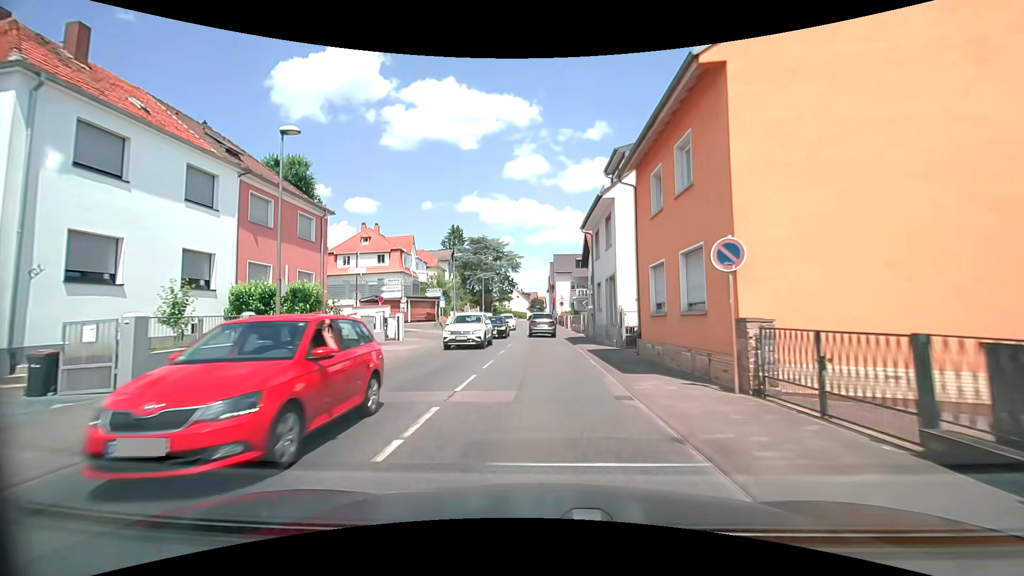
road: secondary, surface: asphalt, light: Day
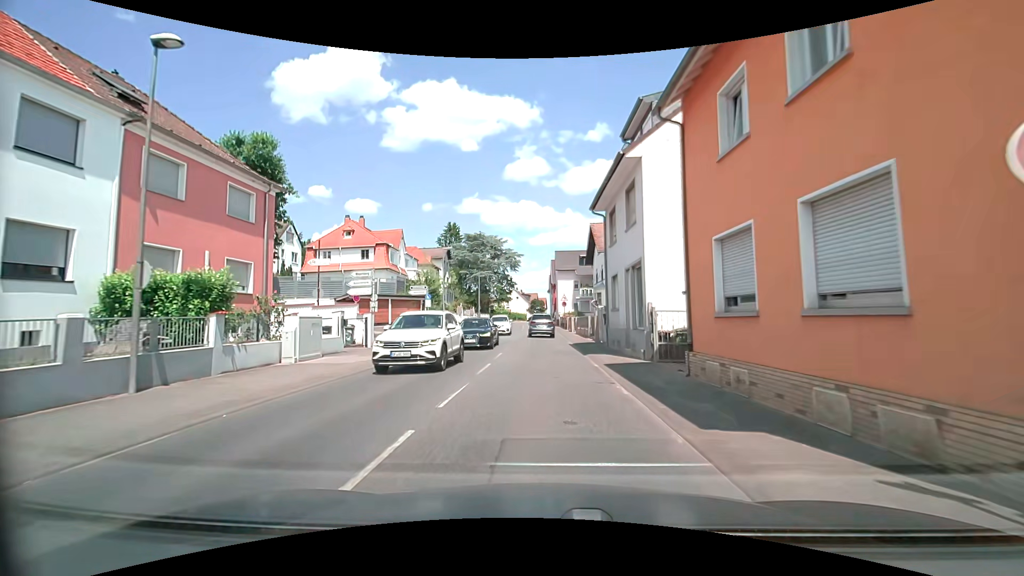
(0.0, +5.8) m; 0°
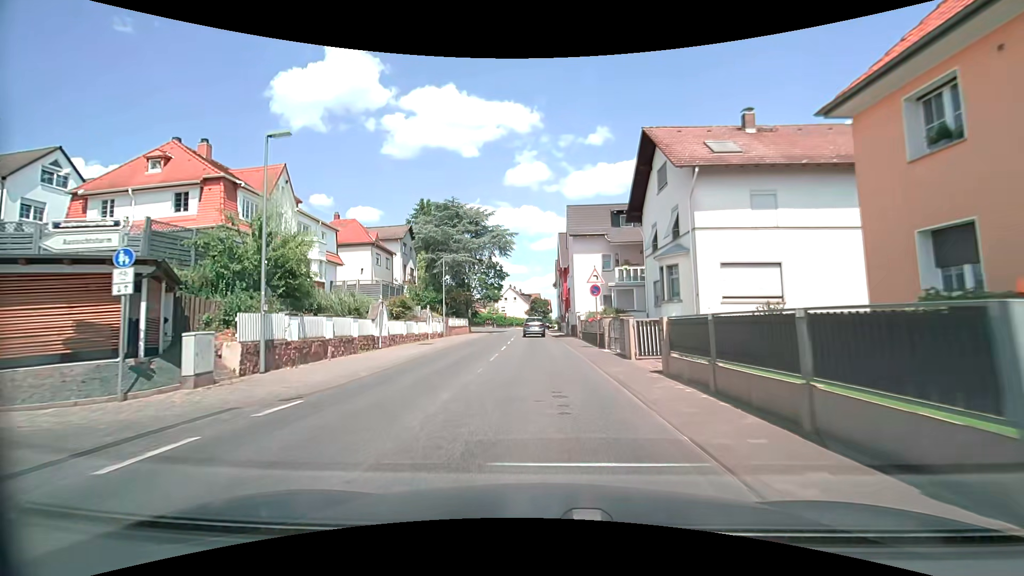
(+0.1, +28.9) m; +1°
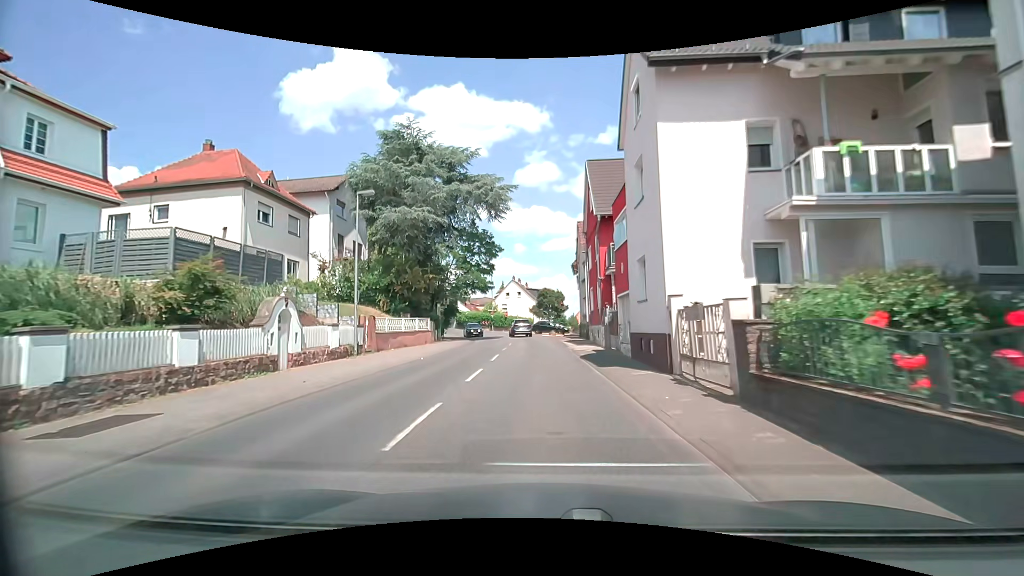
(-0.5, +24.1) m; -2°
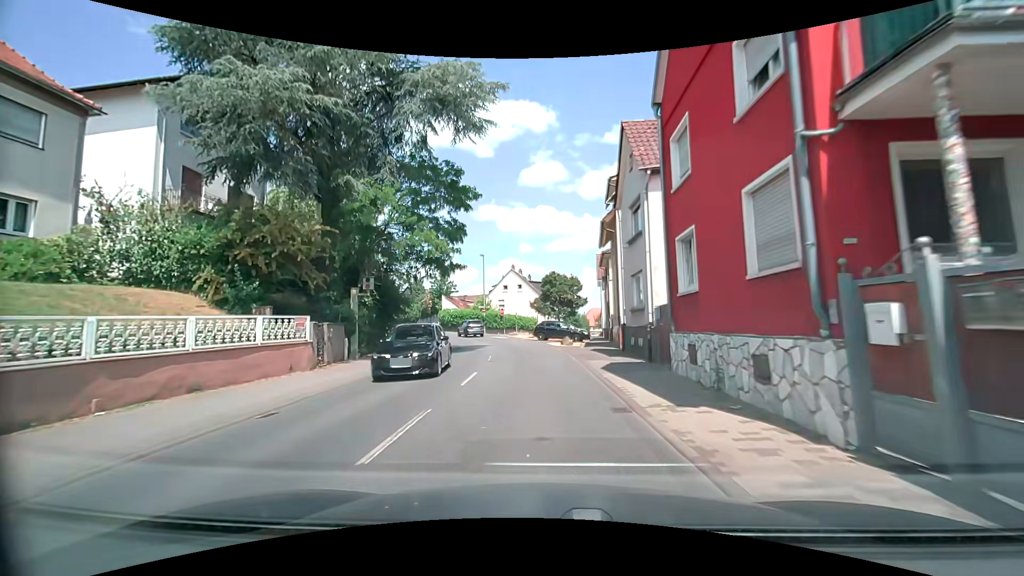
(-0.1, +18.9) m; 0°
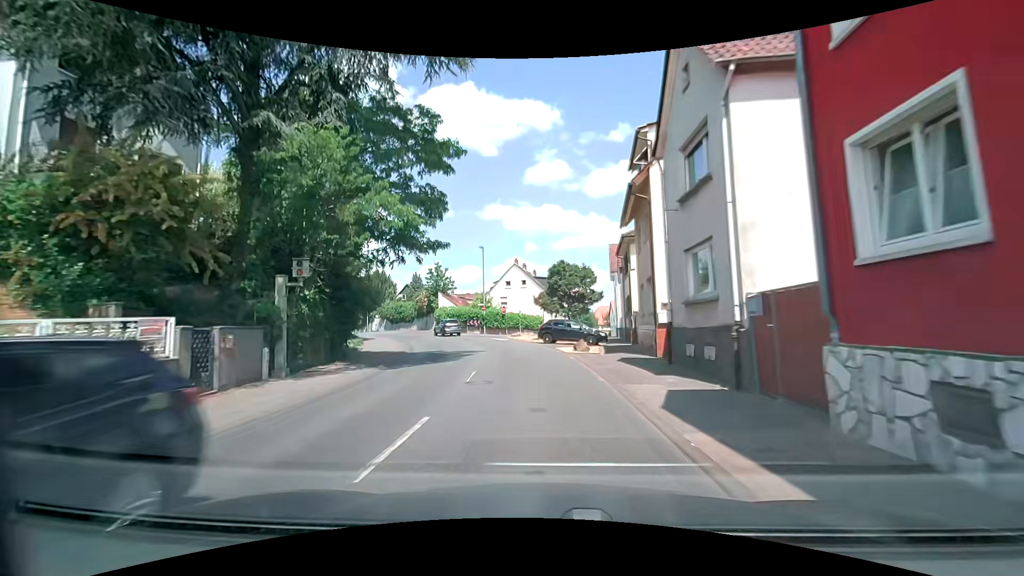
(-0.1, +6.4) m; -2°
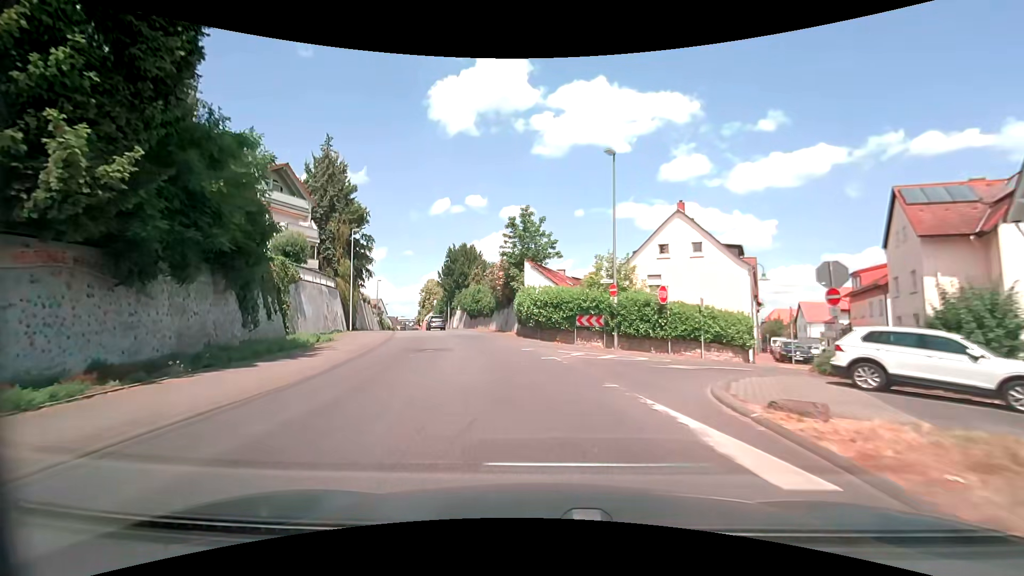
(-2.9, +32.3) m; -14°
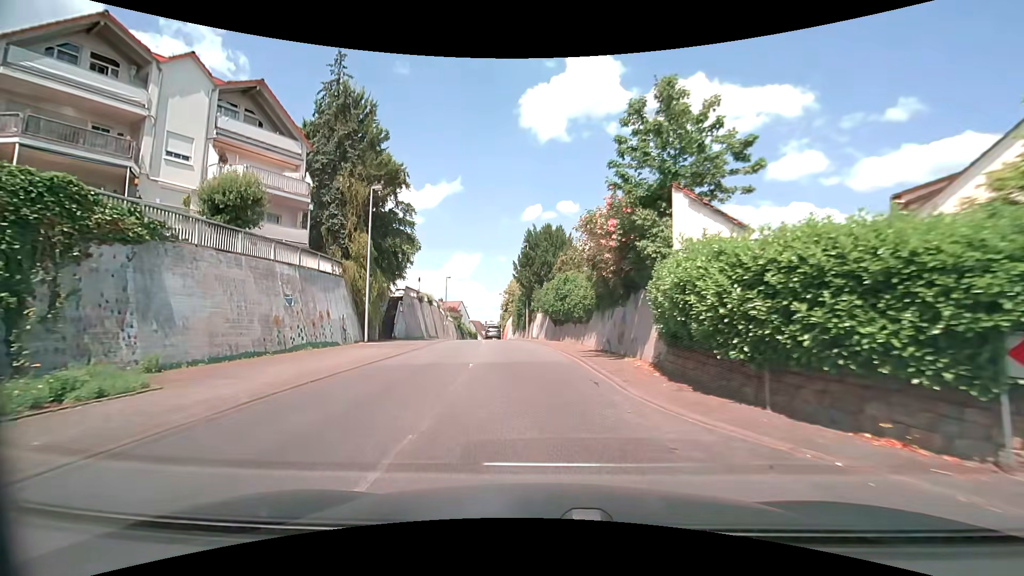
(-1.9, +19.4) m; -10°
(0, +10) (-1, +20) (-2, +30) (-3, +40) (-4, +50) (-6, +60) (-7, +70) (-9, +79) (-10, +89) (-12, +99) m
